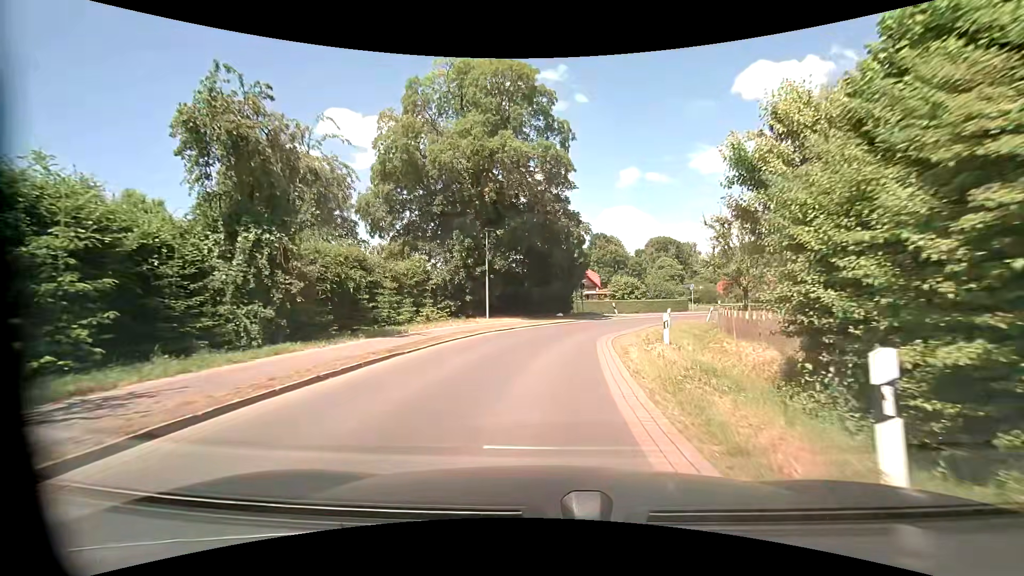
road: tertiary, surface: asphalt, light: Day
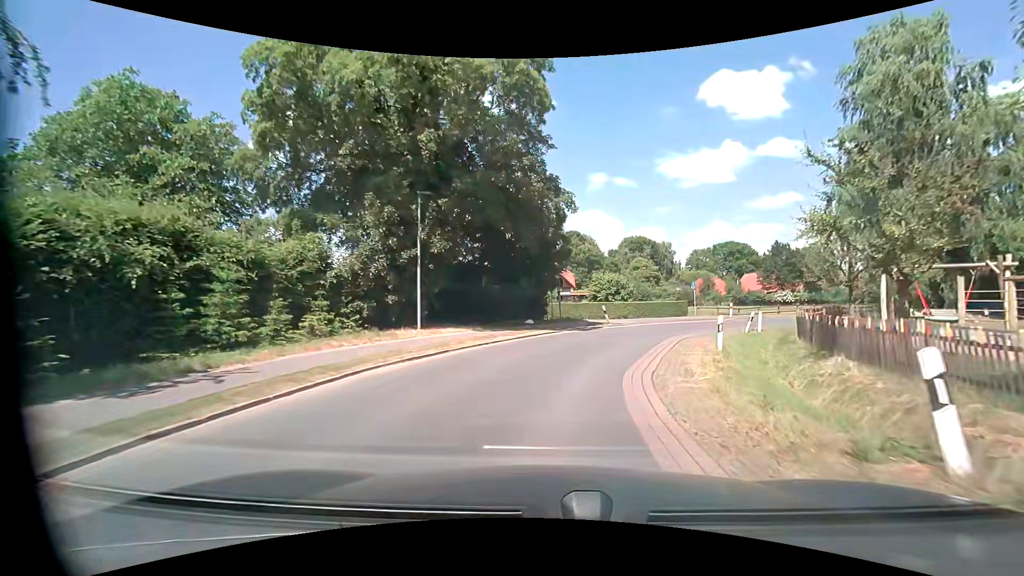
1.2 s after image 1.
(+0.2, +11.1) m; +3°
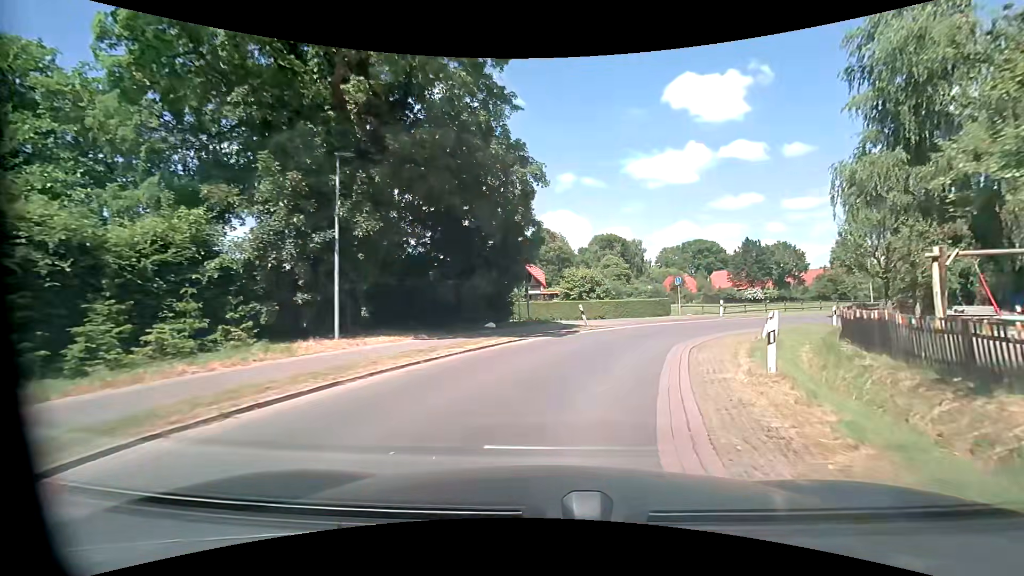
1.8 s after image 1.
(+0.1, +5.3) m; +3°
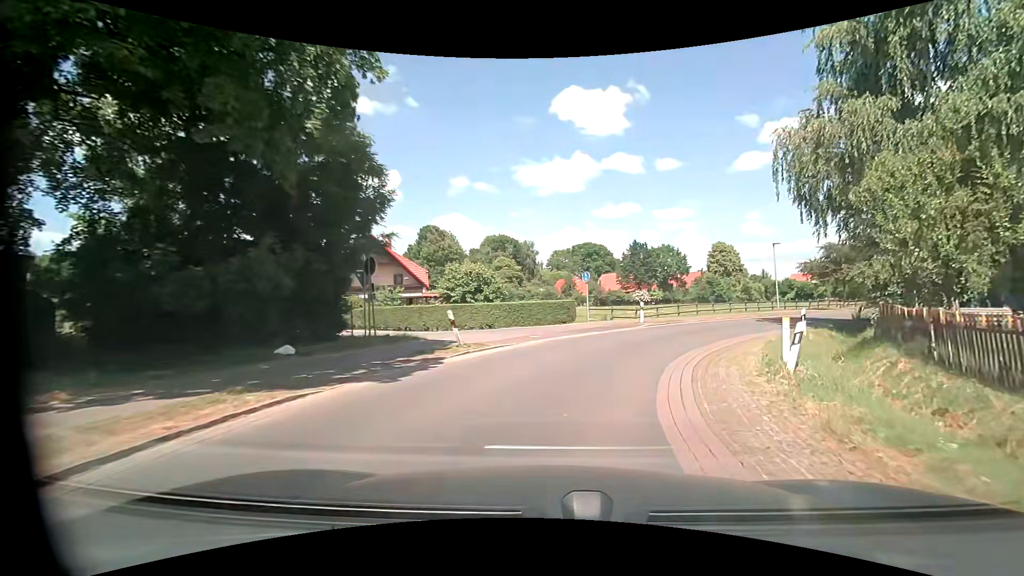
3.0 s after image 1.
(+0.9, +9.7) m; +12°
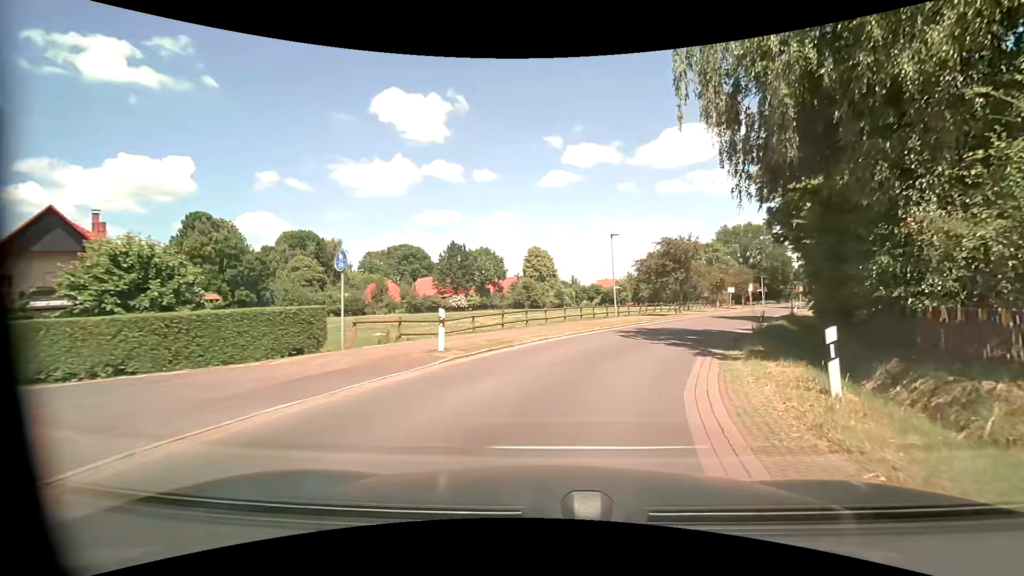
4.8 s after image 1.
(+2.3, +13.4) m; +20°
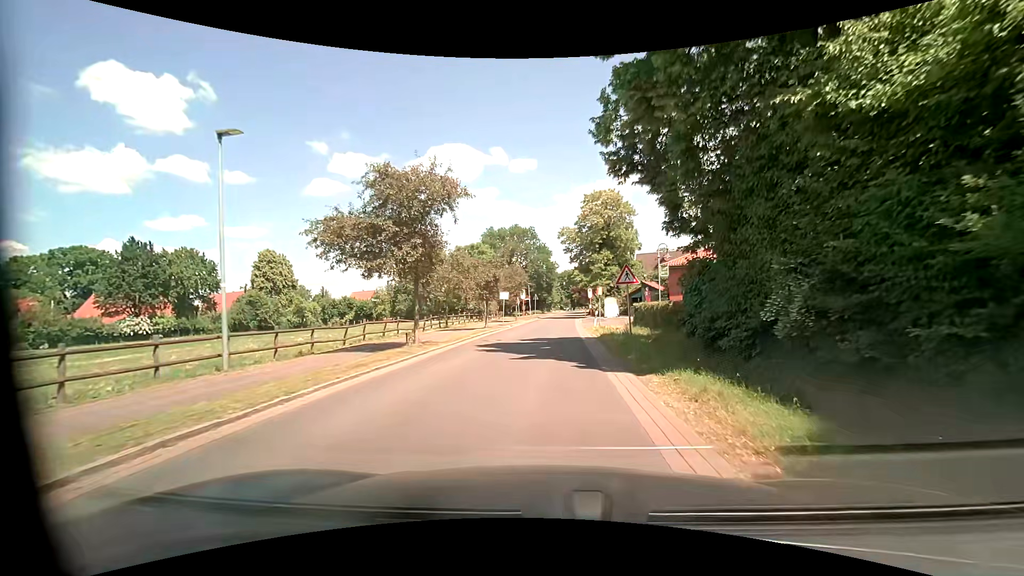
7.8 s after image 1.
(+6.3, +22.5) m; +25°
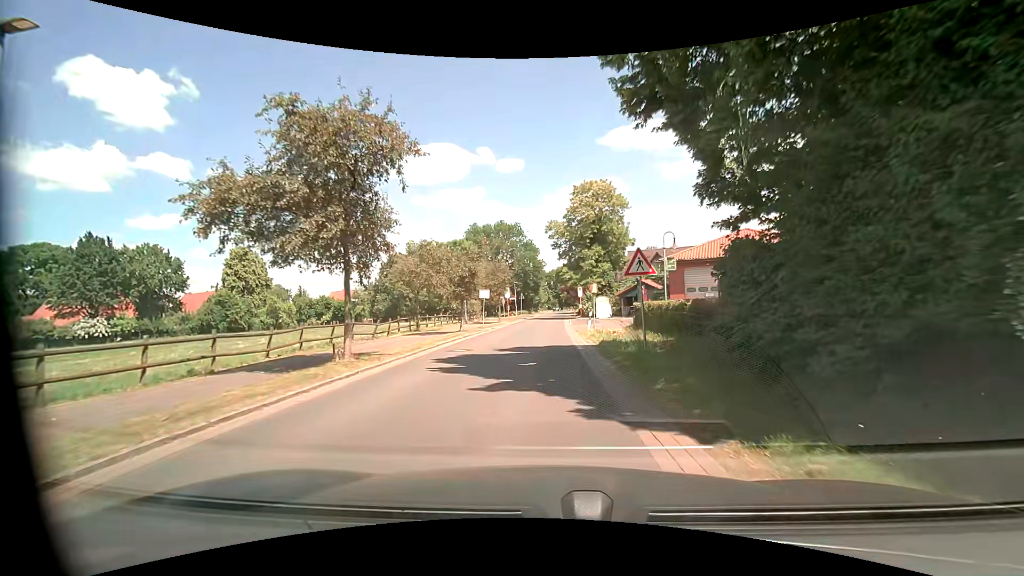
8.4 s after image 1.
(+0.1, +4.9) m; +1°
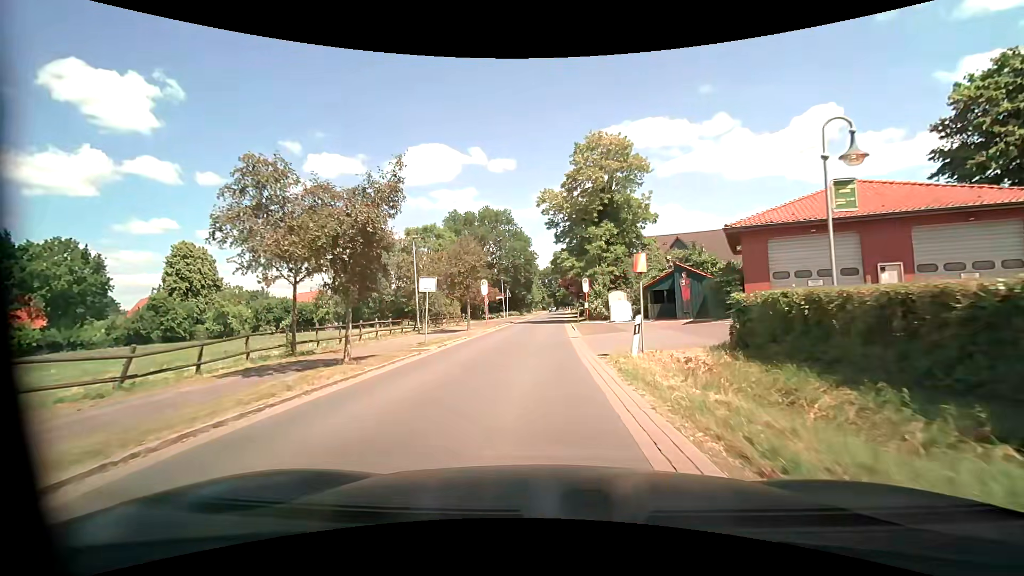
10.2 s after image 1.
(+0.3, +15.6) m; +2°
(0, +10) (0, +20) (0, +30) (0, +40) (+1, +50) (+1, +60) (+1, +70) (+2, +80) (+2, +90) (+3, +100) m
